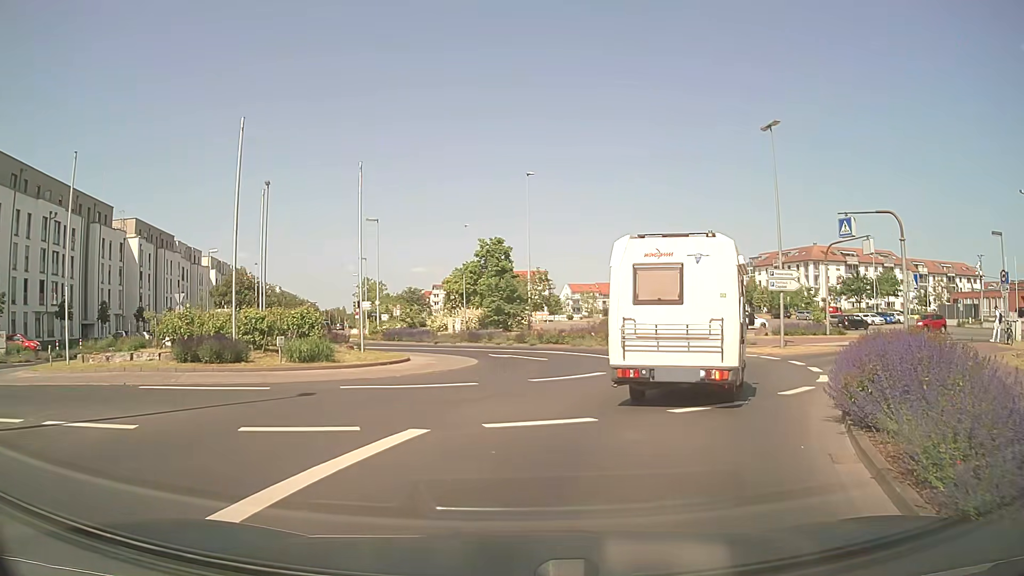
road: secondary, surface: asphalt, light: Day
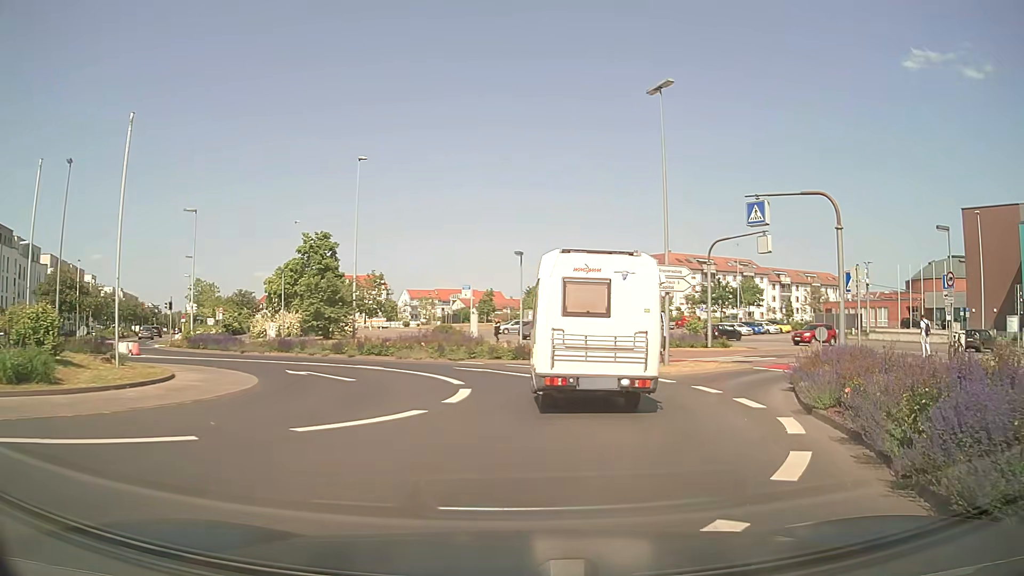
(+0.7, +6.8) m; +13°
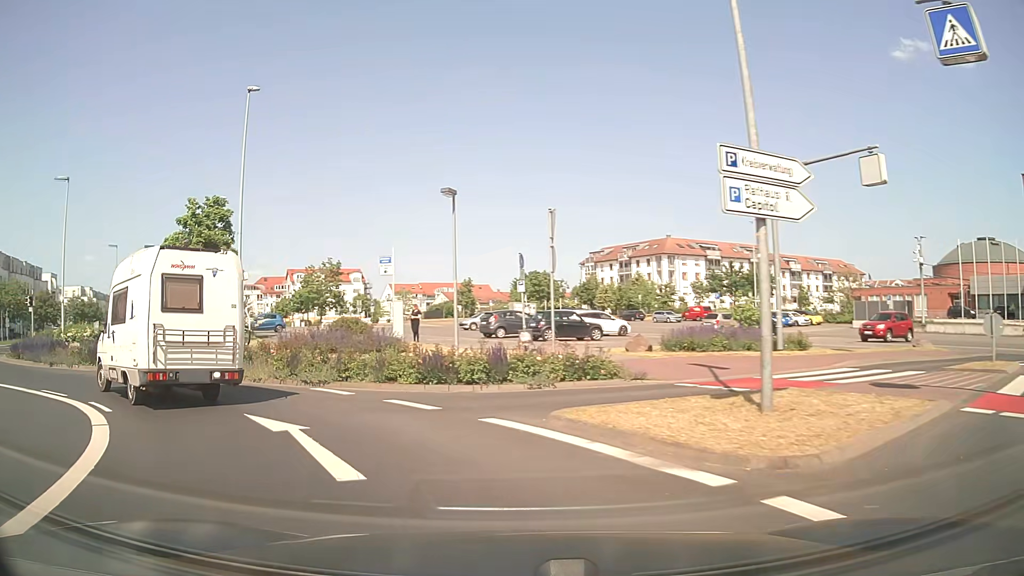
(+1.8, +14.5) m; +1°
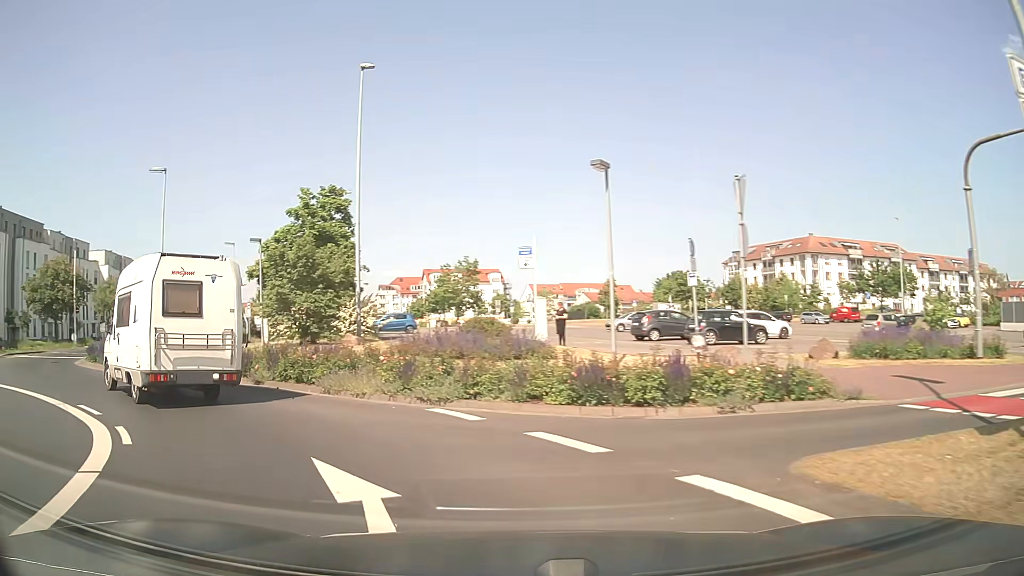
(-0.4, +3.6) m; -12°
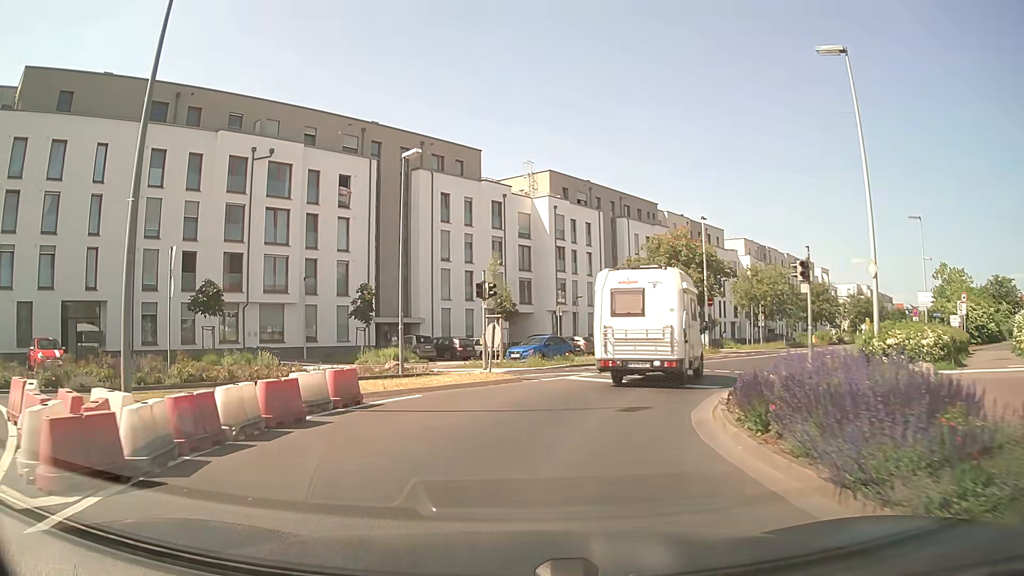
(-9.9, +15.4) m; -56°
(+1, +10) (+4, +19) (+9, +28) (+16, +36) (+22, +43) (+28, +51) (+34, +59) (+41, +67) (+47, +74) (+54, +82) m
